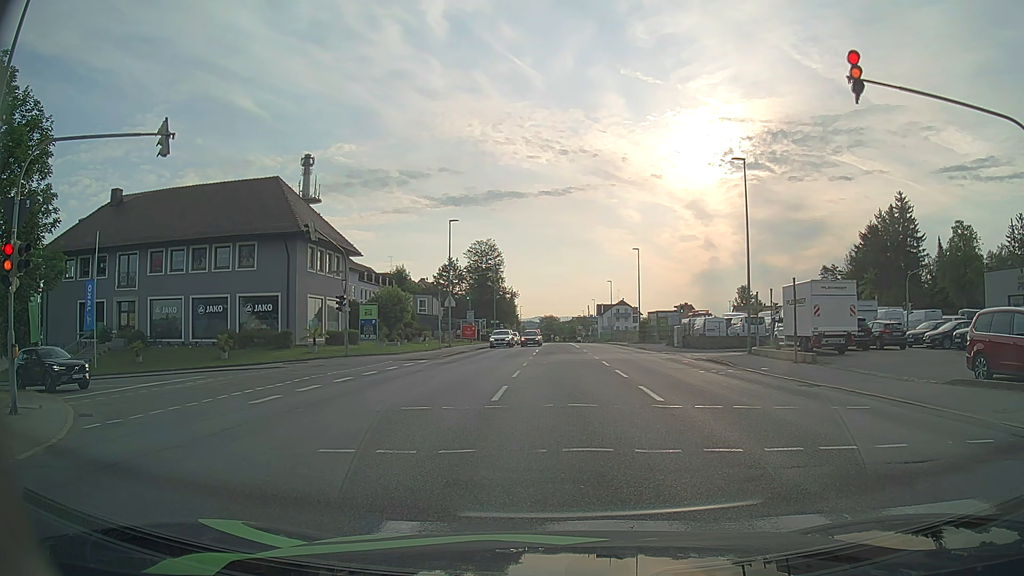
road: tertiary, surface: asphalt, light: Day
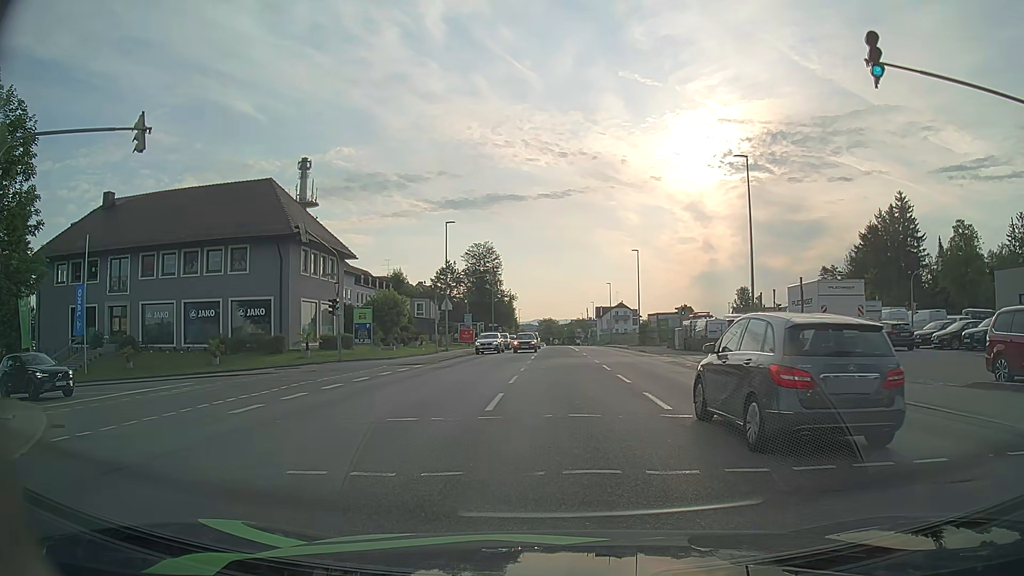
(0.0, +1.0) m; 0°
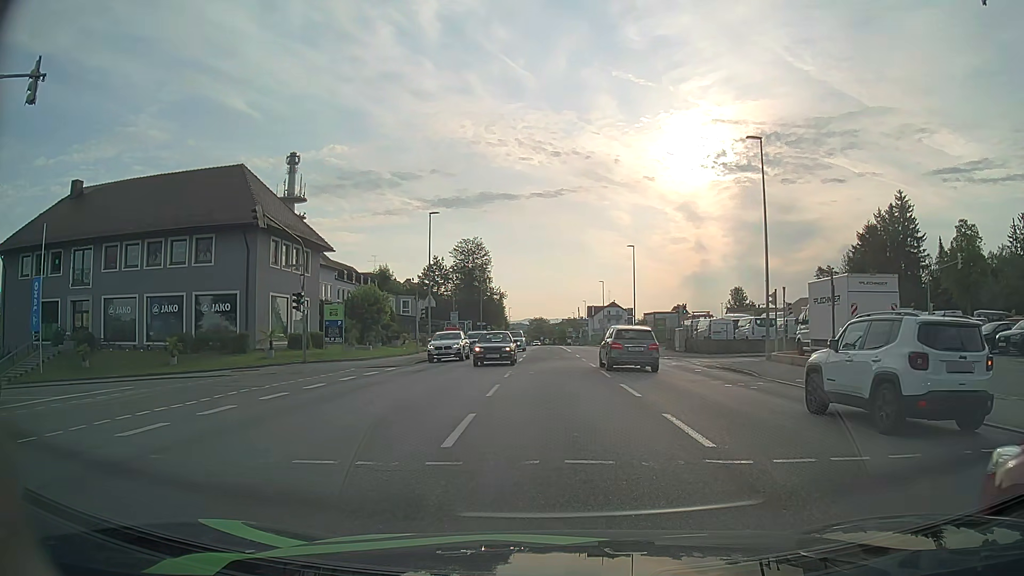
(0.0, +3.8) m; -1°
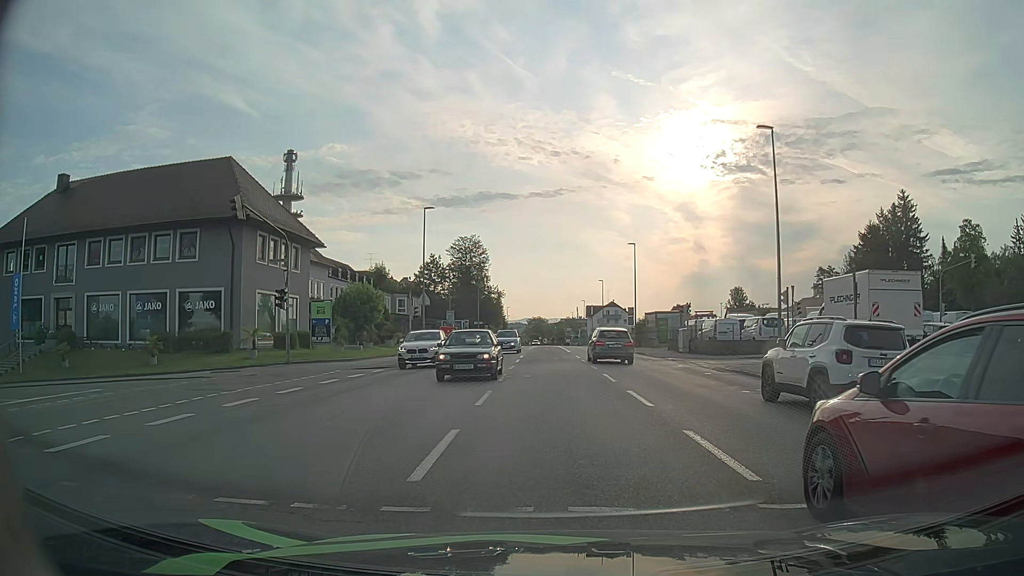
(0.0, +1.8) m; +1°
